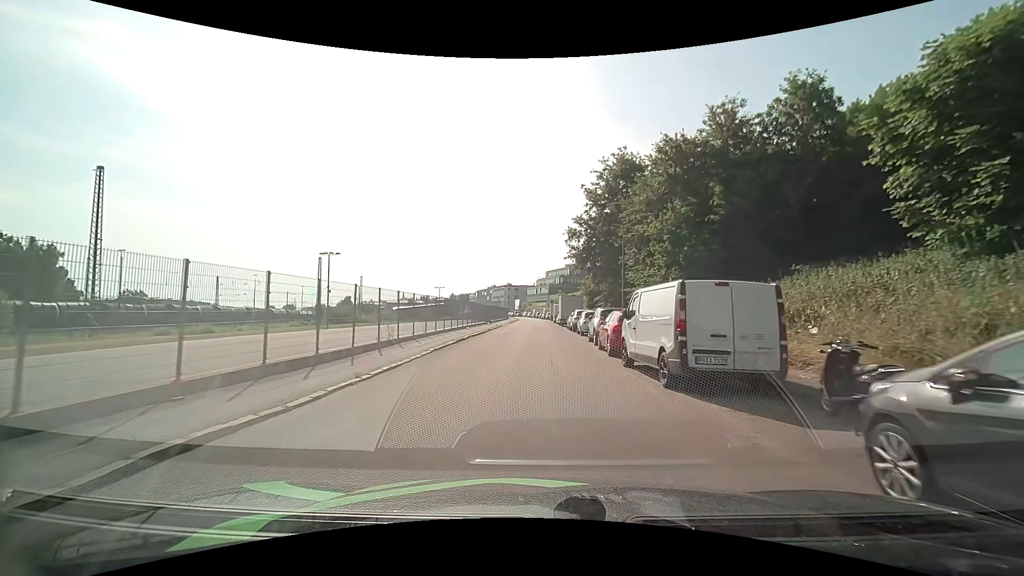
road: residential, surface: asphalt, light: Day
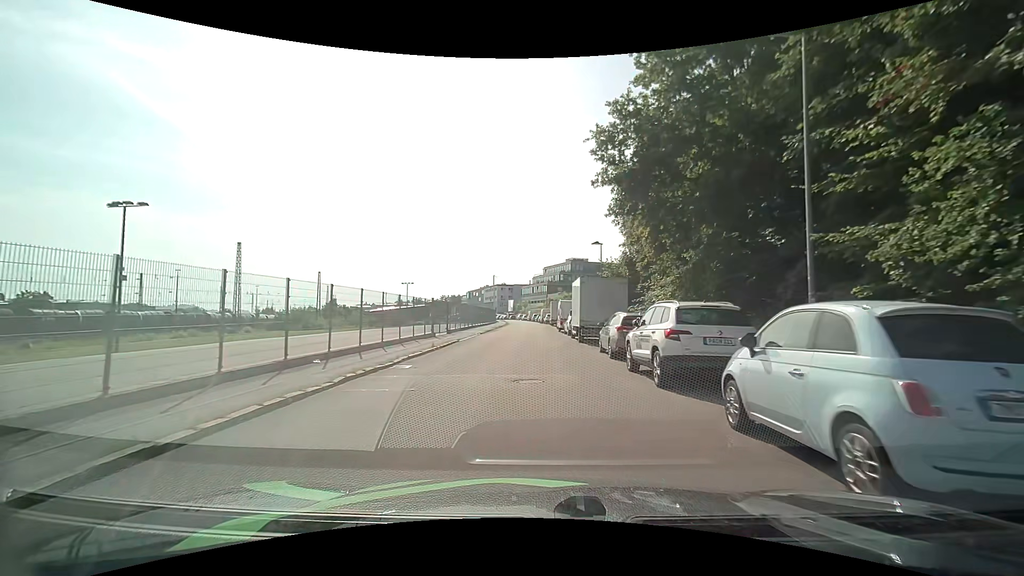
(+0.1, +26.5) m; 0°
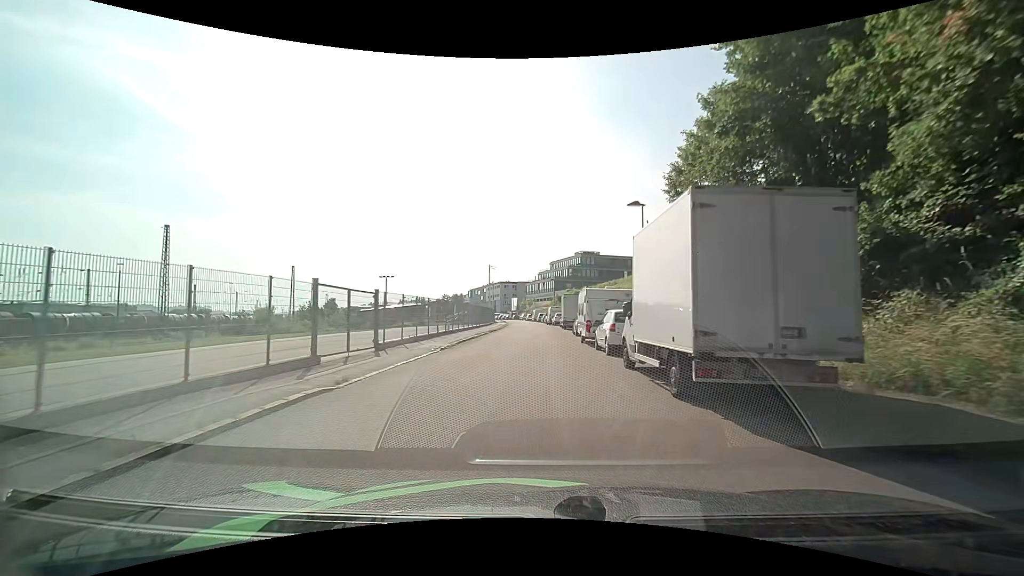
(-0.1, +16.3) m; 0°
(0, +10) (0, +20) (0, +30) (-1, +40) (-1, +50) (-1, +60) (-1, +70) (-2, +80) (-3, +90) (-4, +100) m
